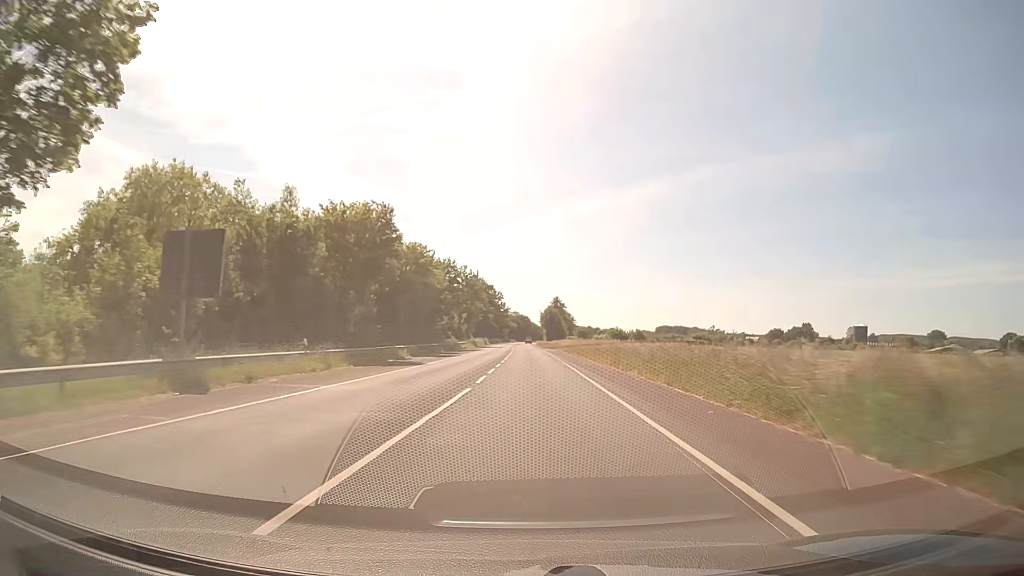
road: secondary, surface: asphalt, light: Day
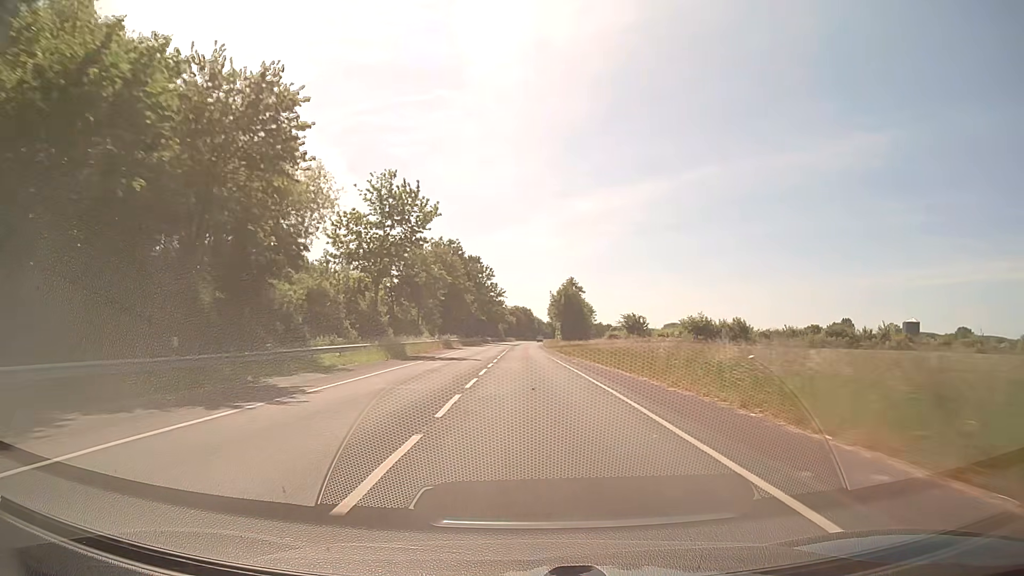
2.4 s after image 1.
(-0.2, +63.2) m; 0°
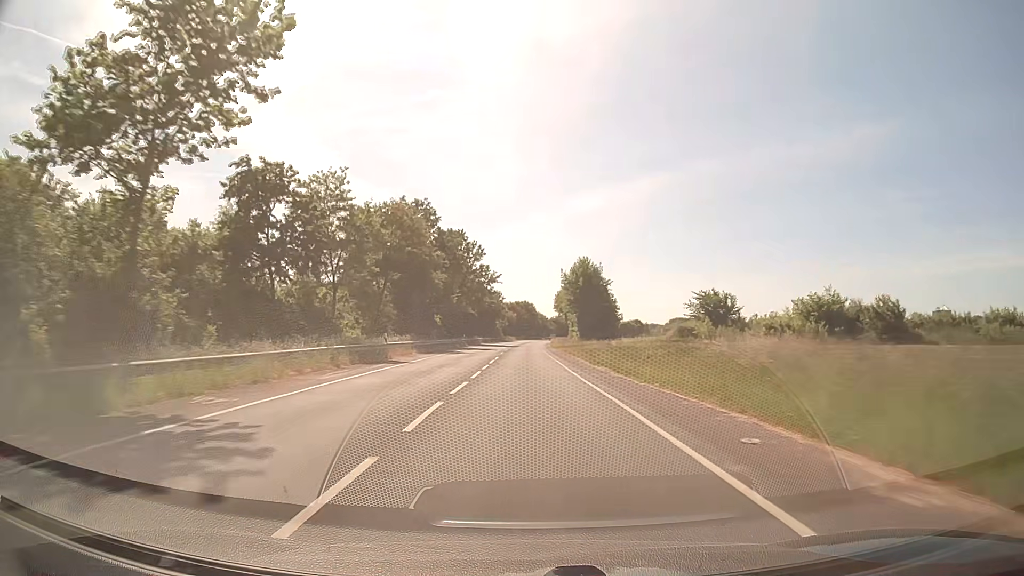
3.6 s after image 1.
(-0.1, +31.6) m; 0°
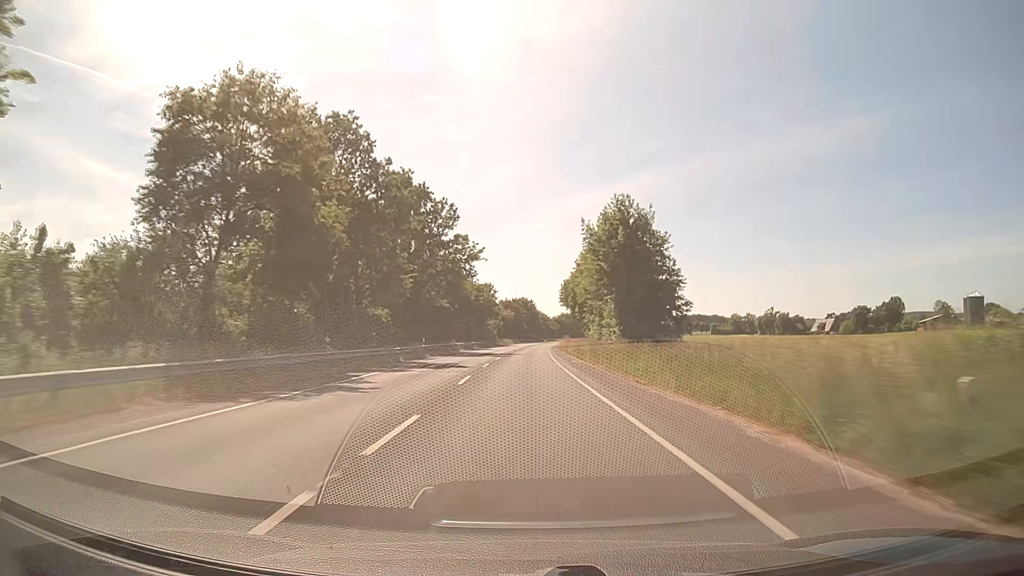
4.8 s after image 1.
(-0.1, +31.6) m; 0°
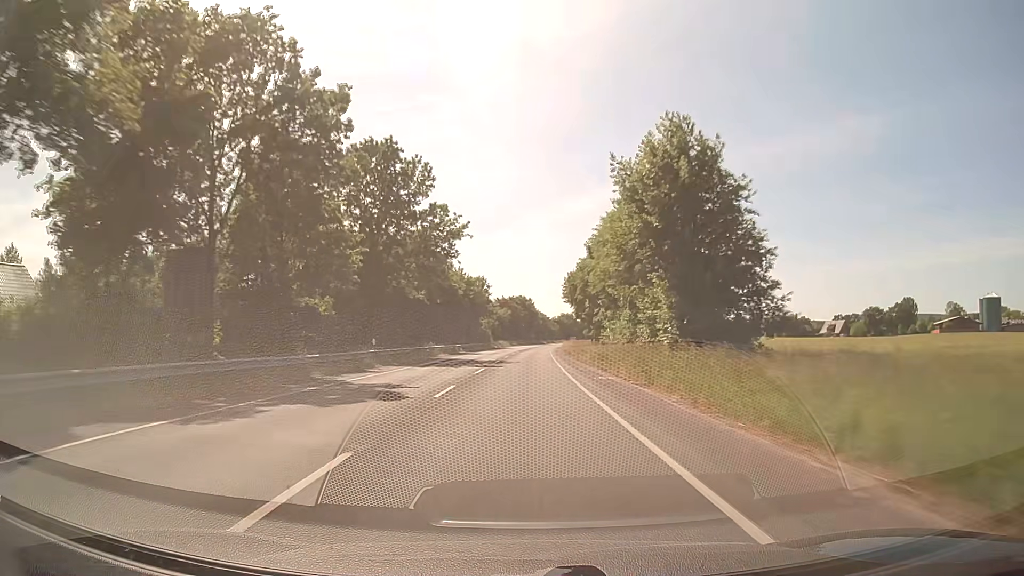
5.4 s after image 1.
(0.0, +15.8) m; 0°
(0, +10) (0, +20) (0, +30) (0, +40) (+1, +50) (+1, +60) (+1, +70) (+2, +80) (+2, +90) (+2, +100) m
